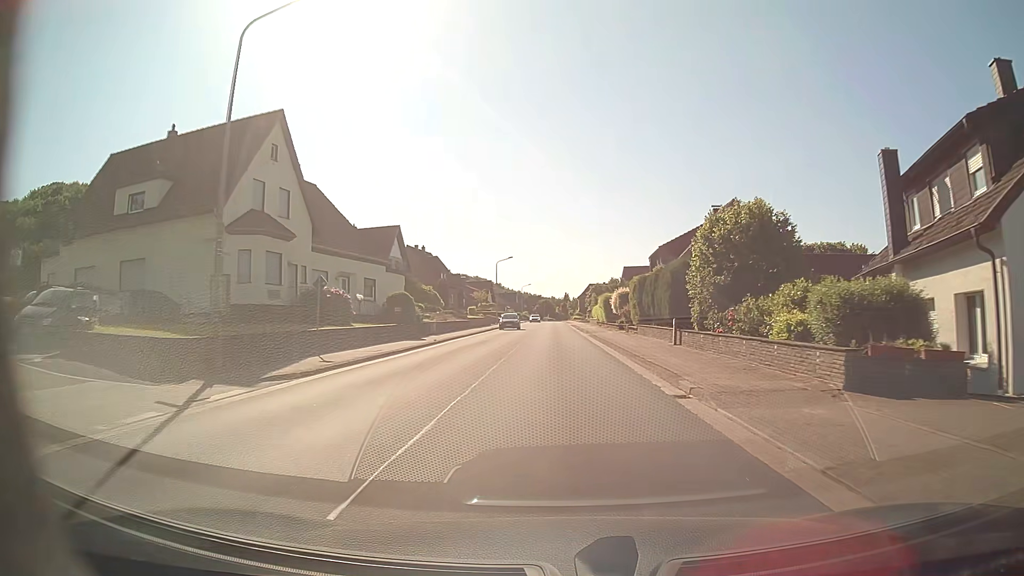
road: tertiary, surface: asphalt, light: Day
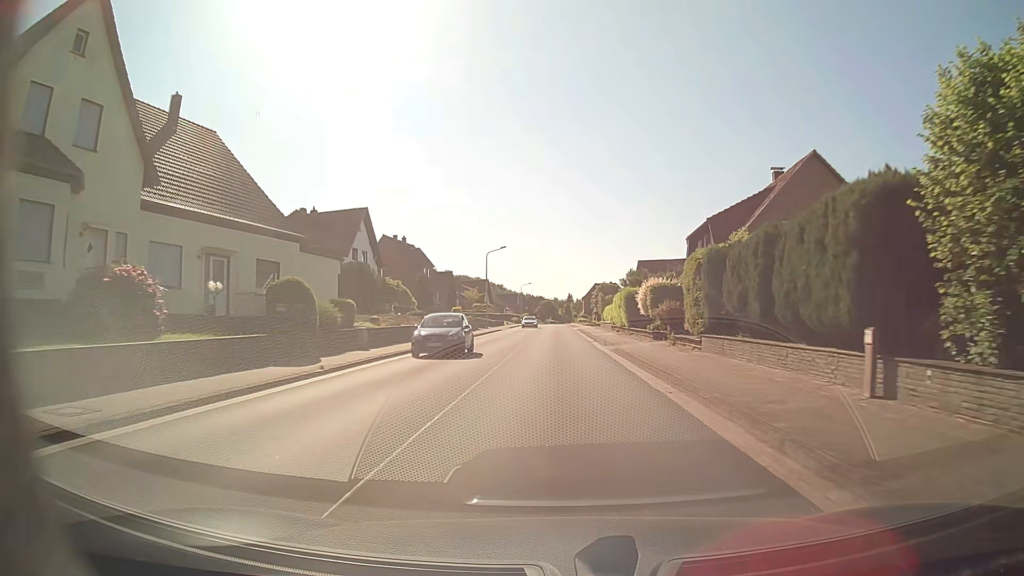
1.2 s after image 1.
(-0.1, +16.0) m; 0°
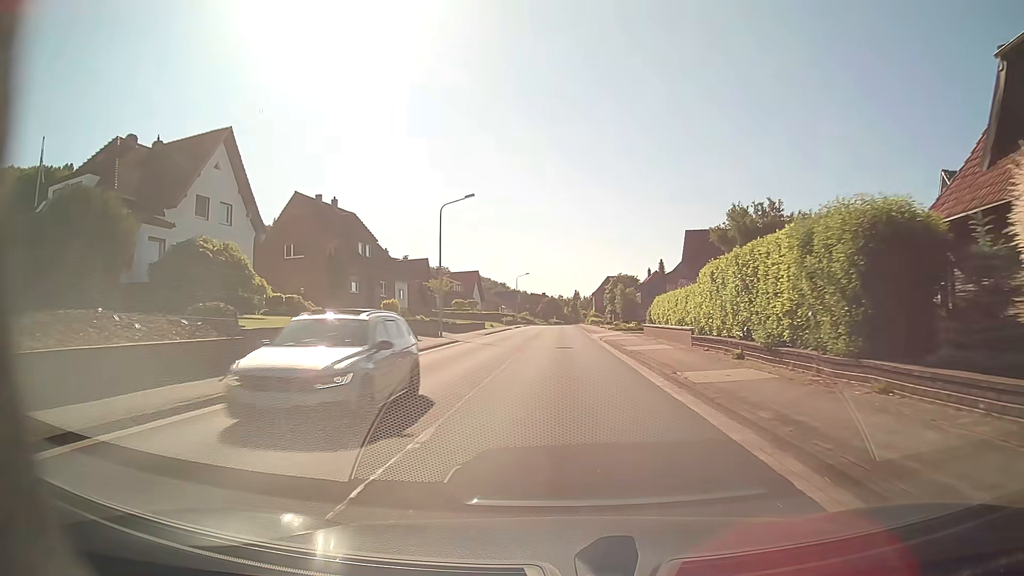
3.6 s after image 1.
(-0.2, +32.0) m; -1°
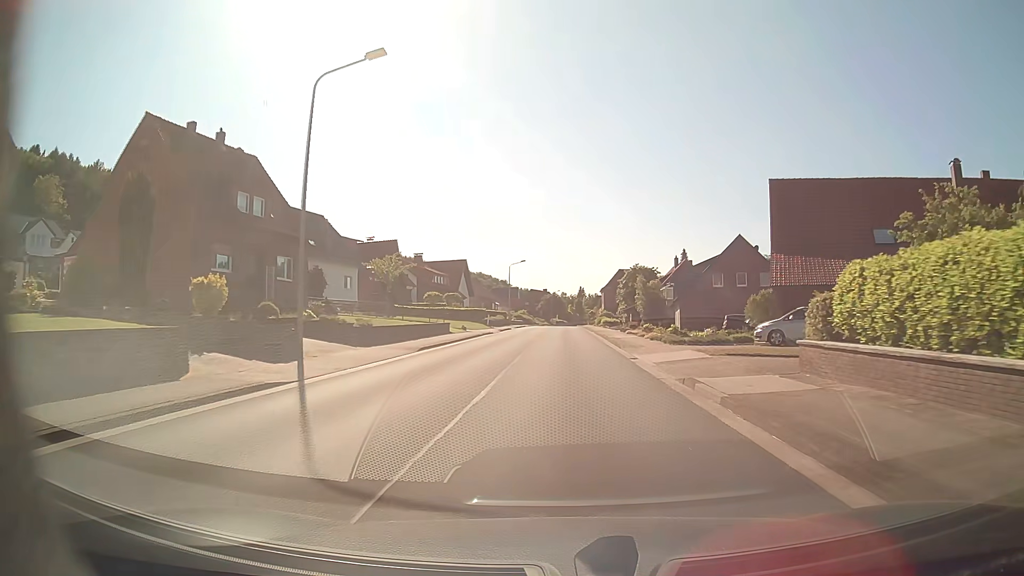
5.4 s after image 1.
(-0.1, +24.2) m; 0°
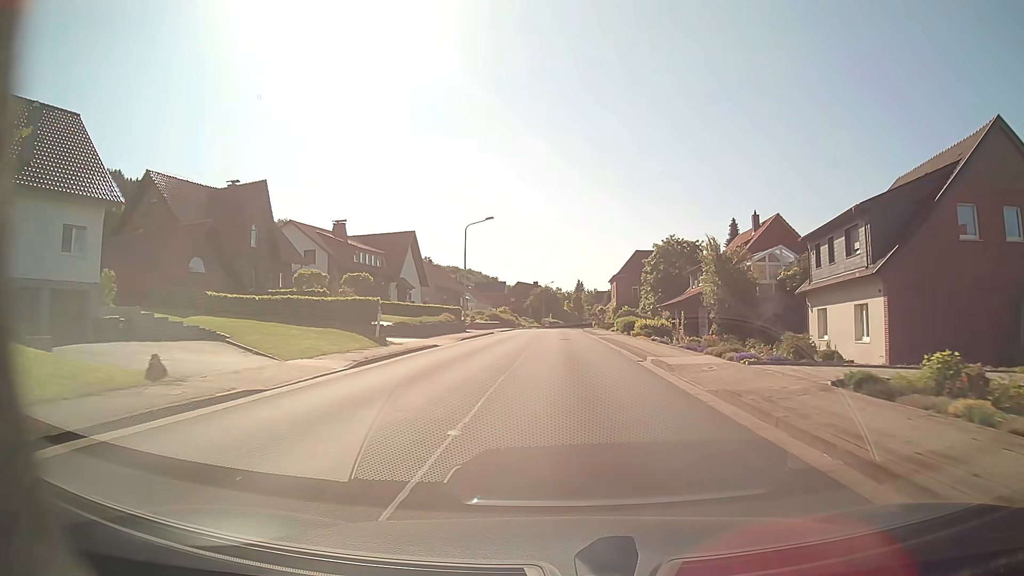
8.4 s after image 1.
(+0.1, +40.3) m; 0°
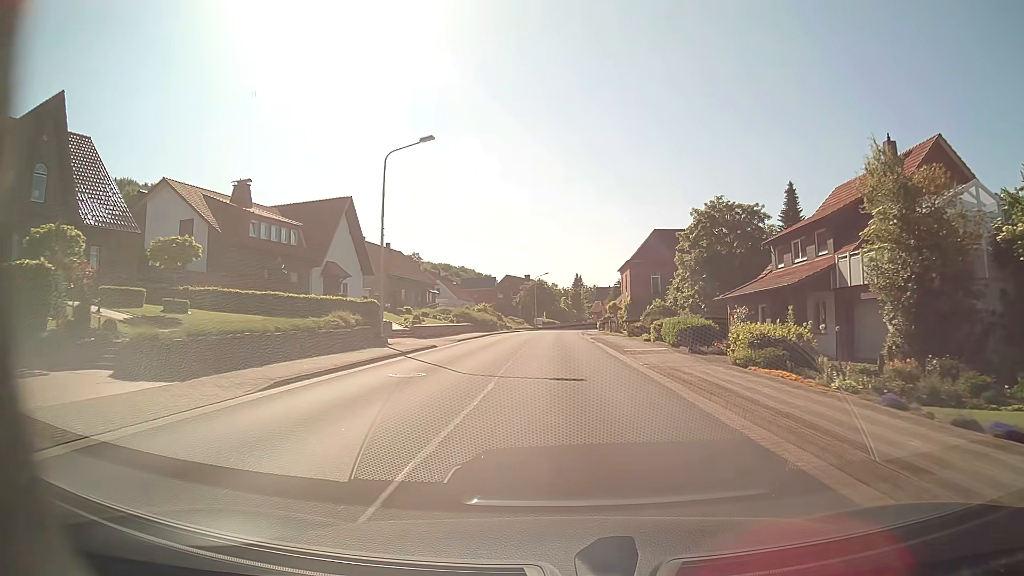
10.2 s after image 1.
(+0.2, +24.3) m; 0°
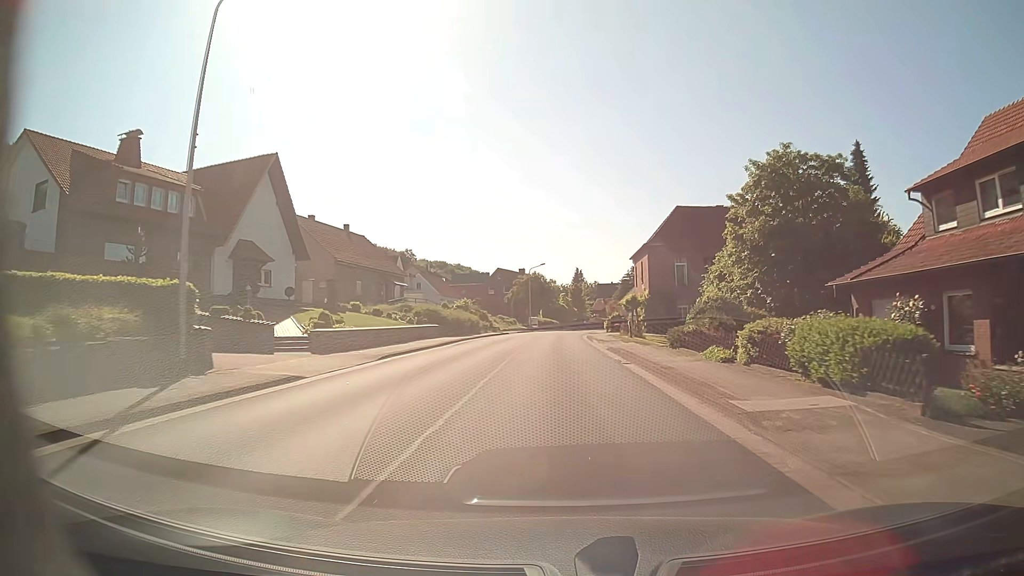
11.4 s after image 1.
(0.0, +16.2) m; 0°
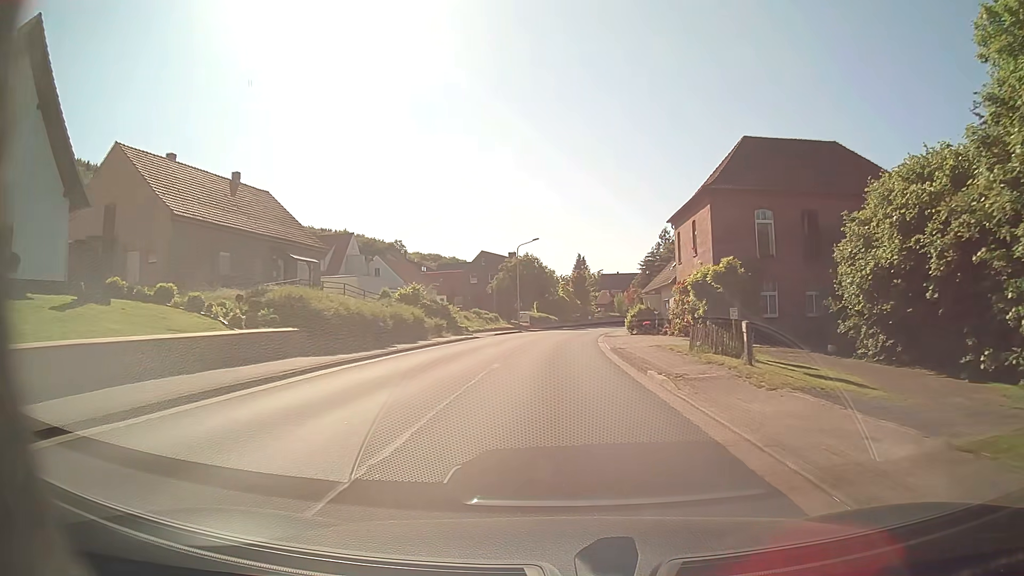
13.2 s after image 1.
(0.0, +24.4) m; 0°
(0, +10) (0, +20) (0, +30) (0, +40) (+1, +50) (+2, +60) (+4, +70) (+6, +79) (+9, +89) (+12, +98) m
